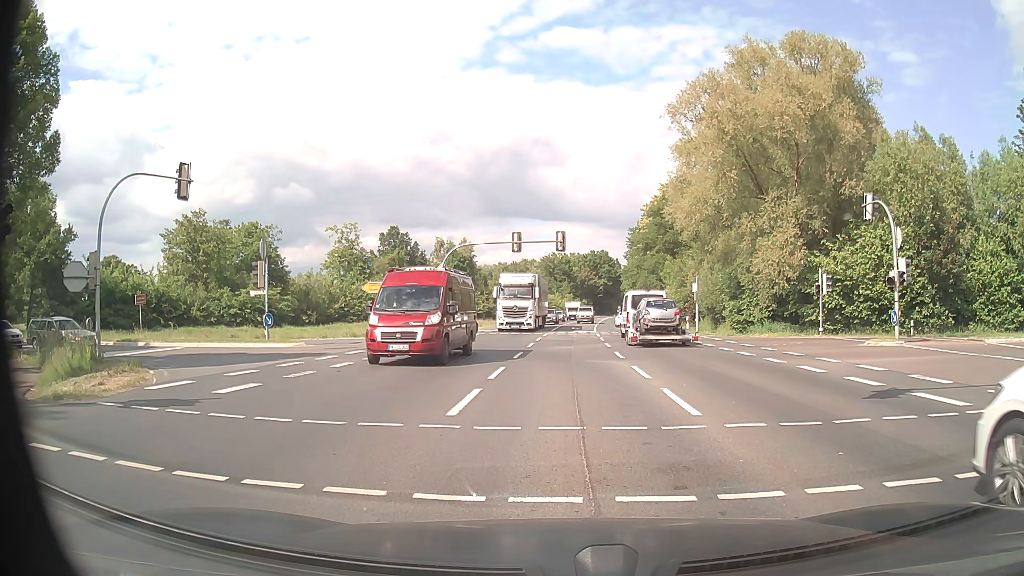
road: primary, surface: asphalt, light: Day
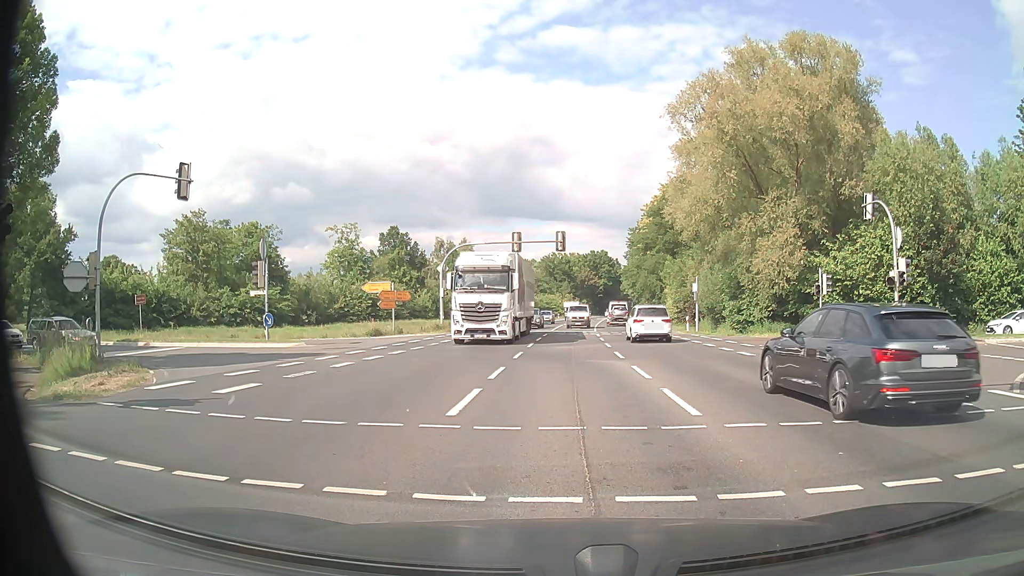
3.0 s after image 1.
(0.0, 0.0) m; 0°
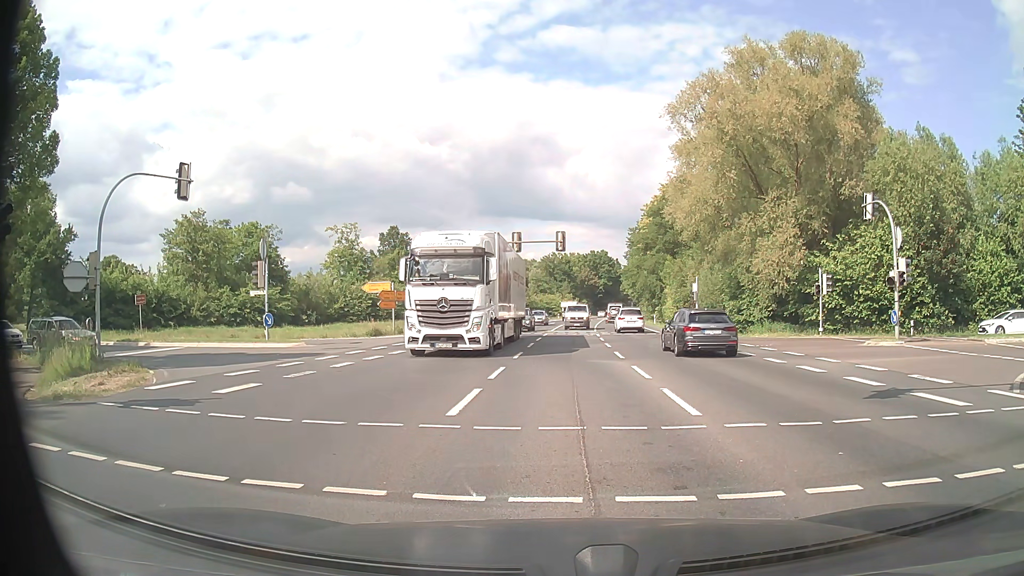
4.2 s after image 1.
(0.0, 0.0) m; 0°
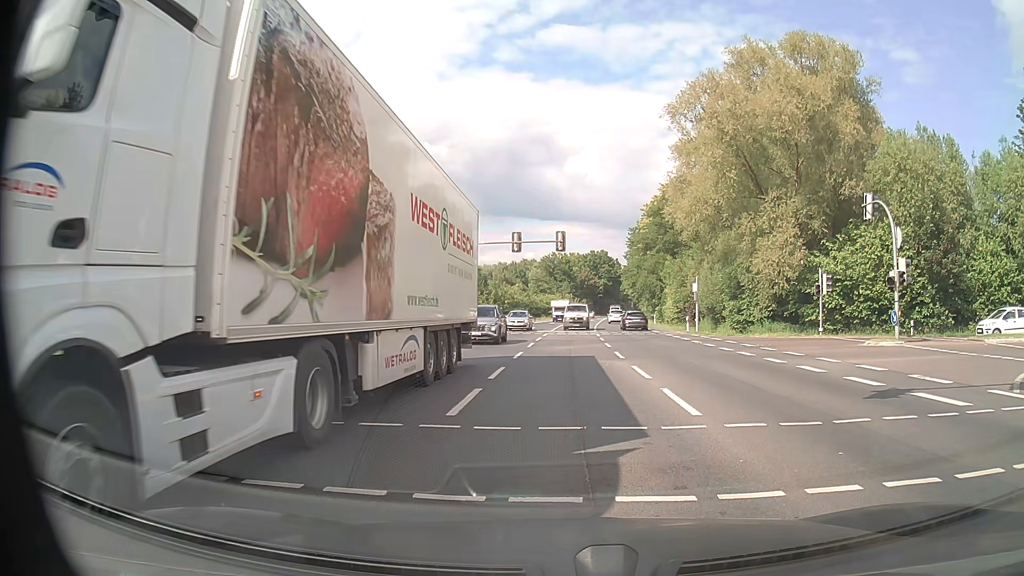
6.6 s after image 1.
(0.0, 0.0) m; 0°
